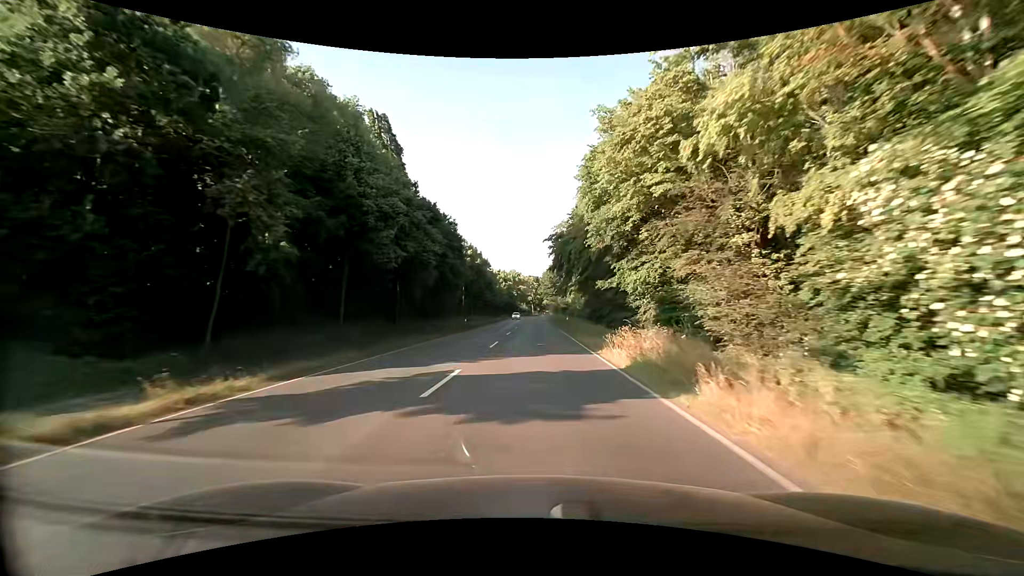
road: primary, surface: asphalt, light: Day
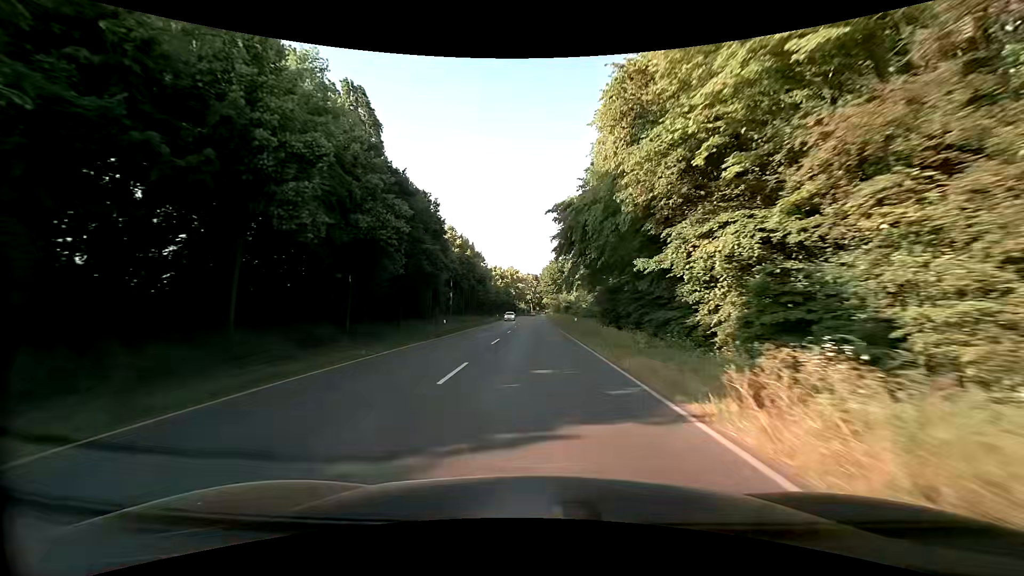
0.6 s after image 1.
(0.0, +10.7) m; 0°
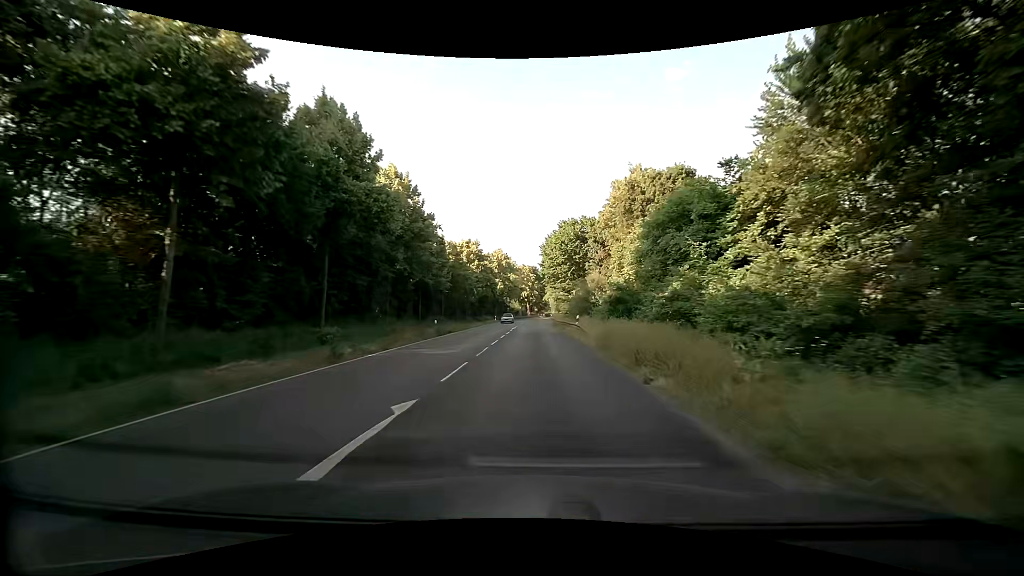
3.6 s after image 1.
(0.0, +53.6) m; 0°
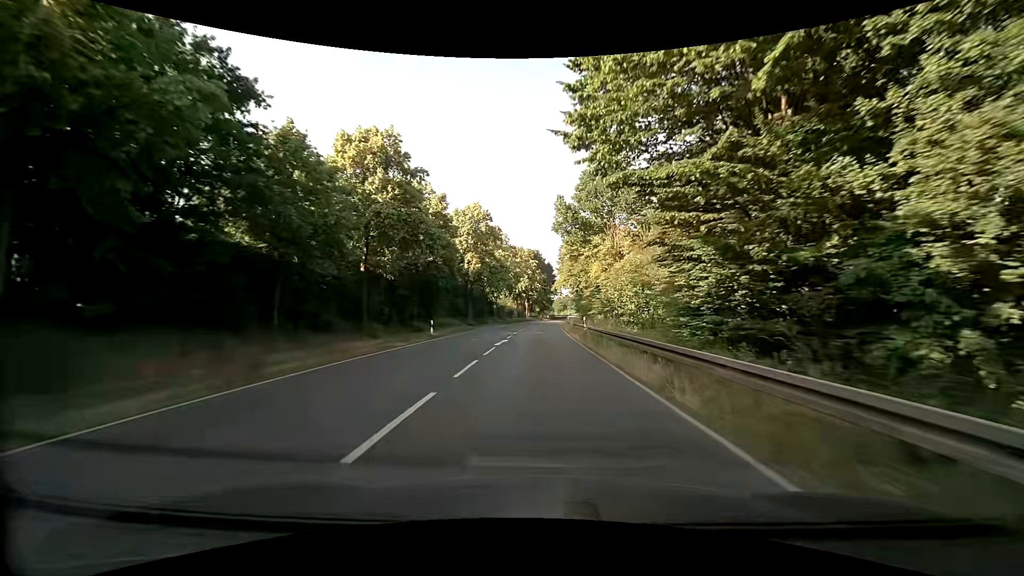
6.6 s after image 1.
(-0.3, +53.6) m; 0°
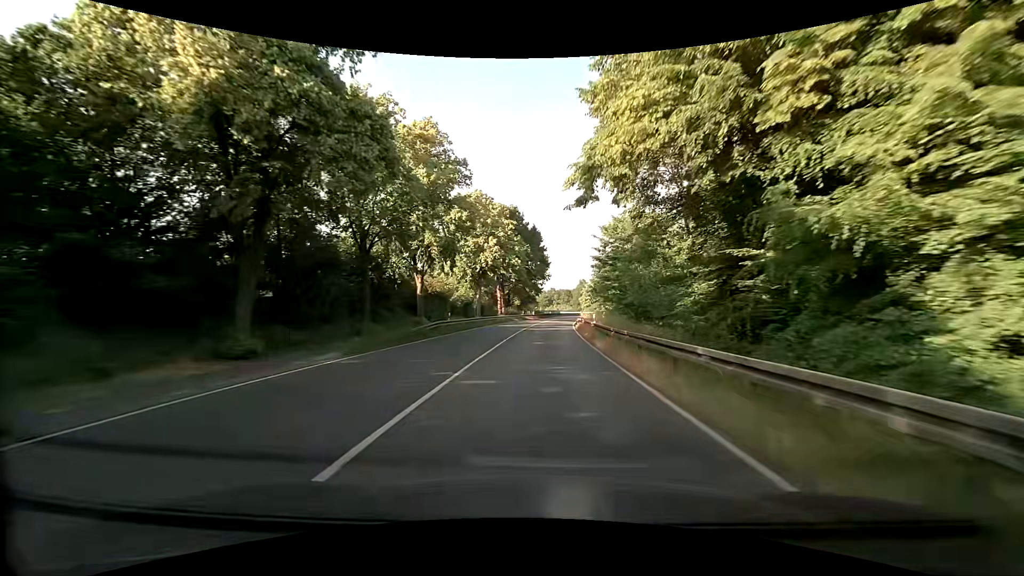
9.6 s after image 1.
(+1.0, +53.6) m; +2°
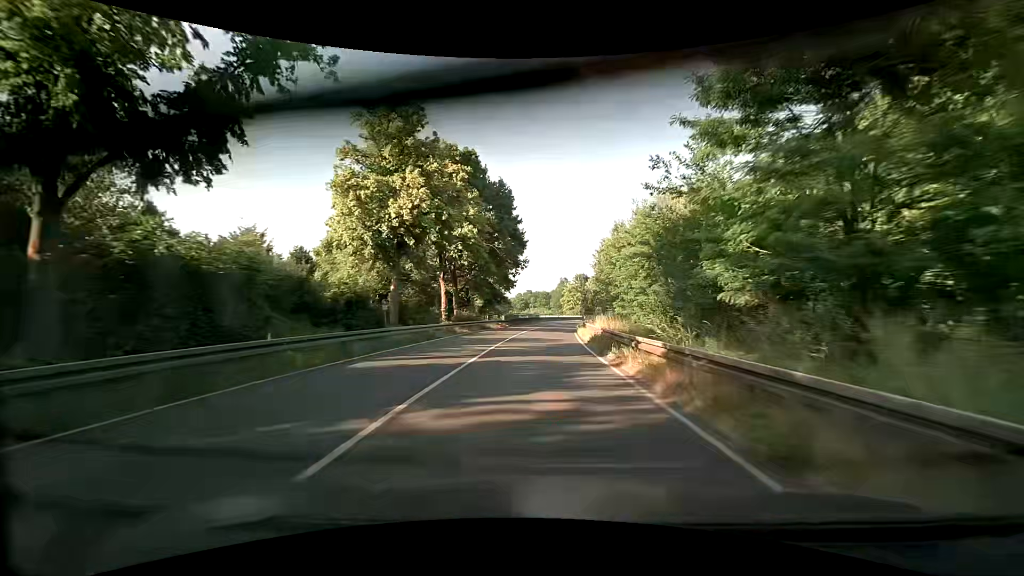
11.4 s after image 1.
(+0.8, +32.2) m; +3°
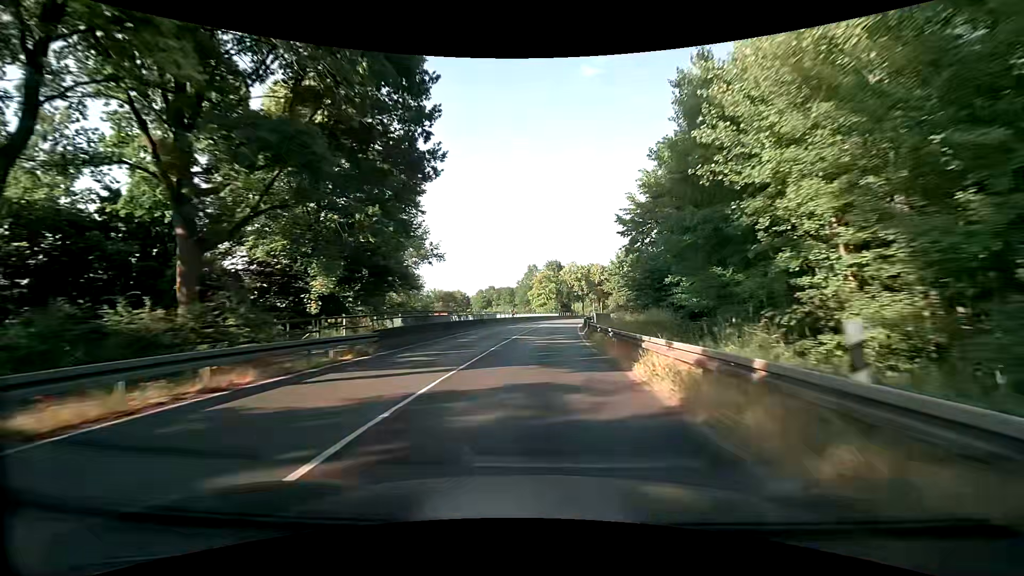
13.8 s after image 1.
(+1.6, +42.9) m; +4°
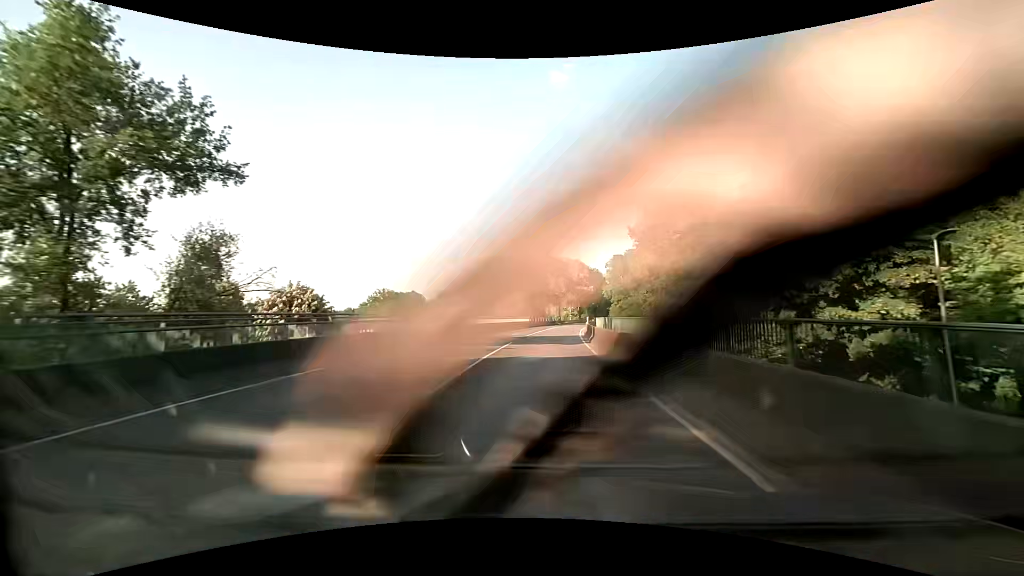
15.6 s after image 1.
(+1.0, +32.2) m; +4°
(0, +10) (0, +20) (+1, +30) (+2, +40) (+2, +50) (+4, +60) (+5, +70) (+6, +80) (+8, +90) (+10, +99) m
